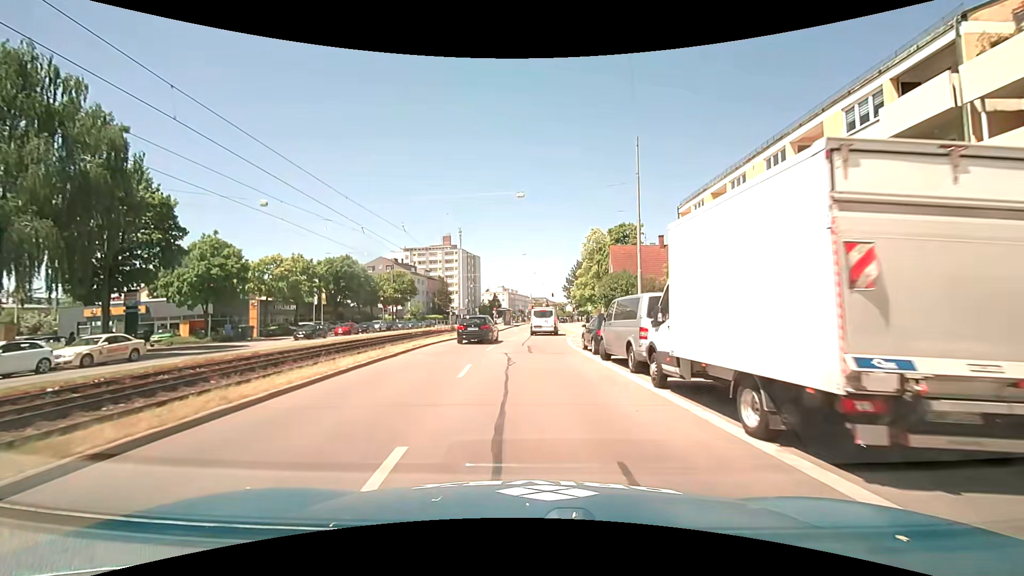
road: primary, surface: asphalt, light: Day
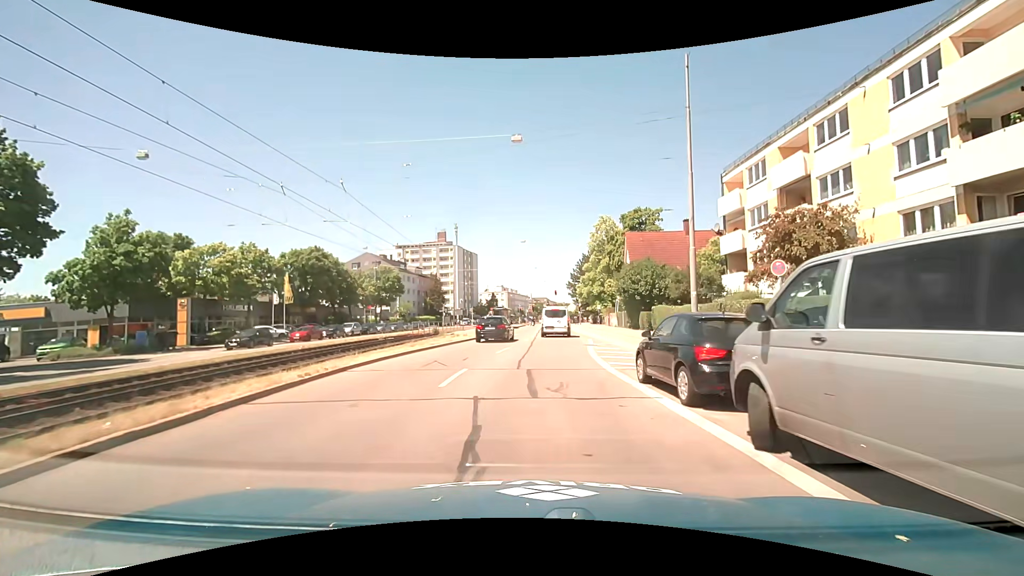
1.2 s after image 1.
(-0.1, +10.5) m; -1°
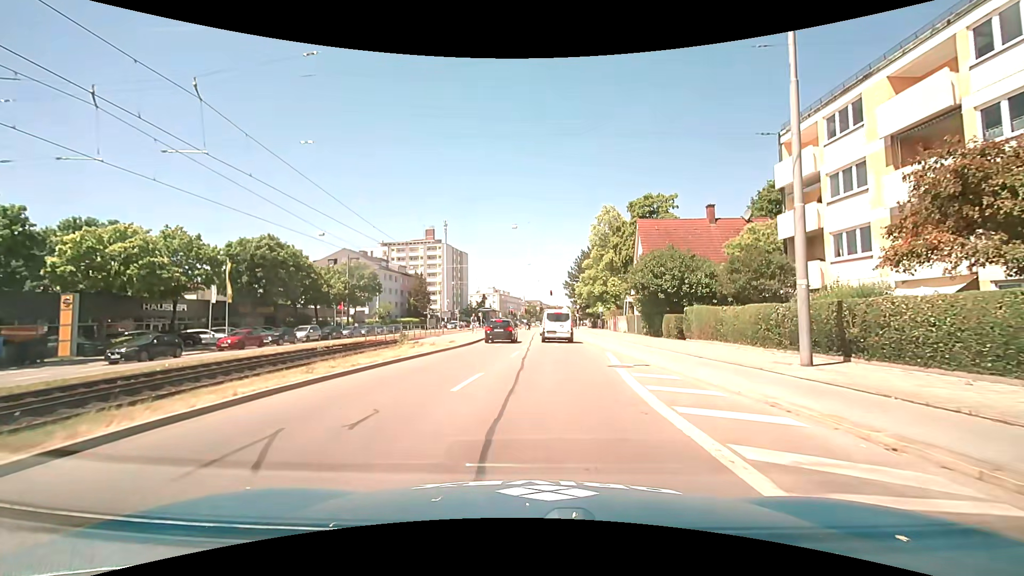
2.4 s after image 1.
(0.0, +9.2) m; +1°
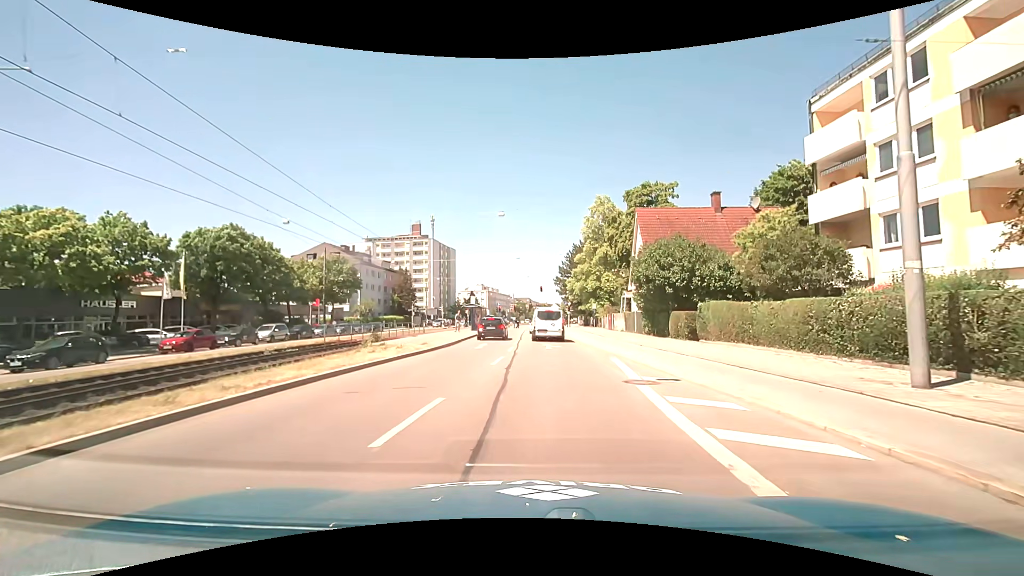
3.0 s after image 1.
(0.0, +4.1) m; +1°
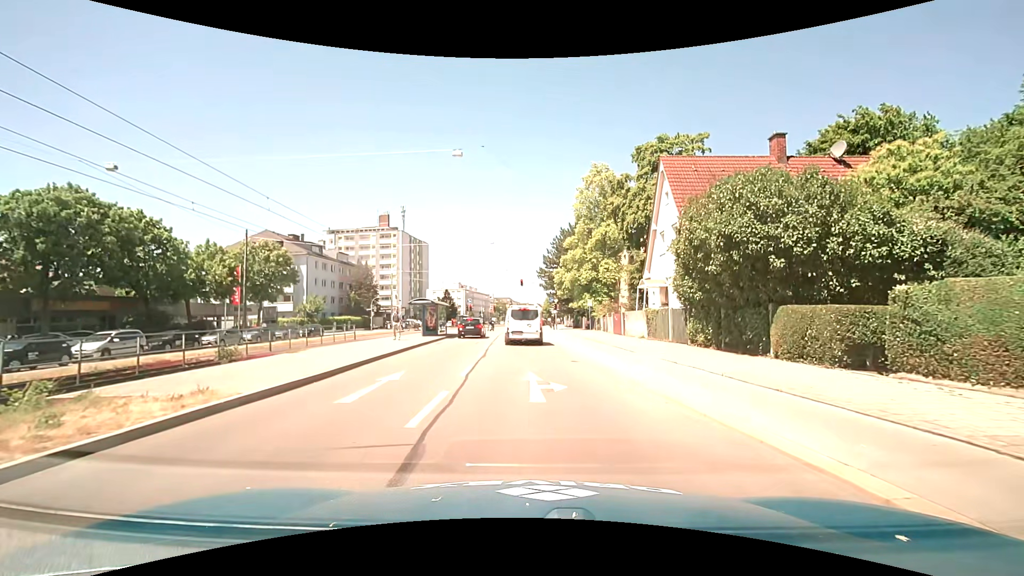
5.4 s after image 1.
(+0.3, +13.9) m; +2°
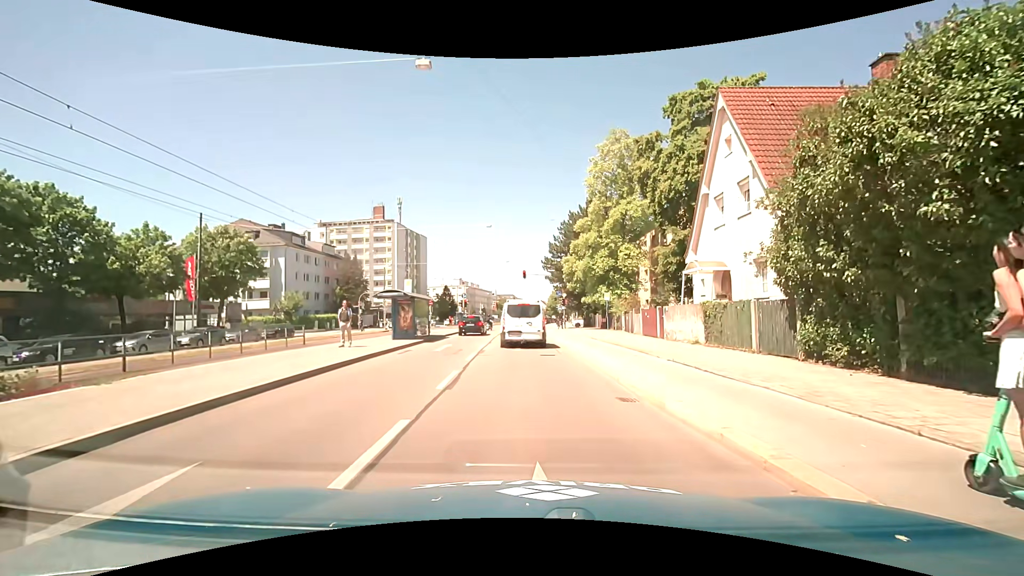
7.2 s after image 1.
(0.0, +8.2) m; 0°
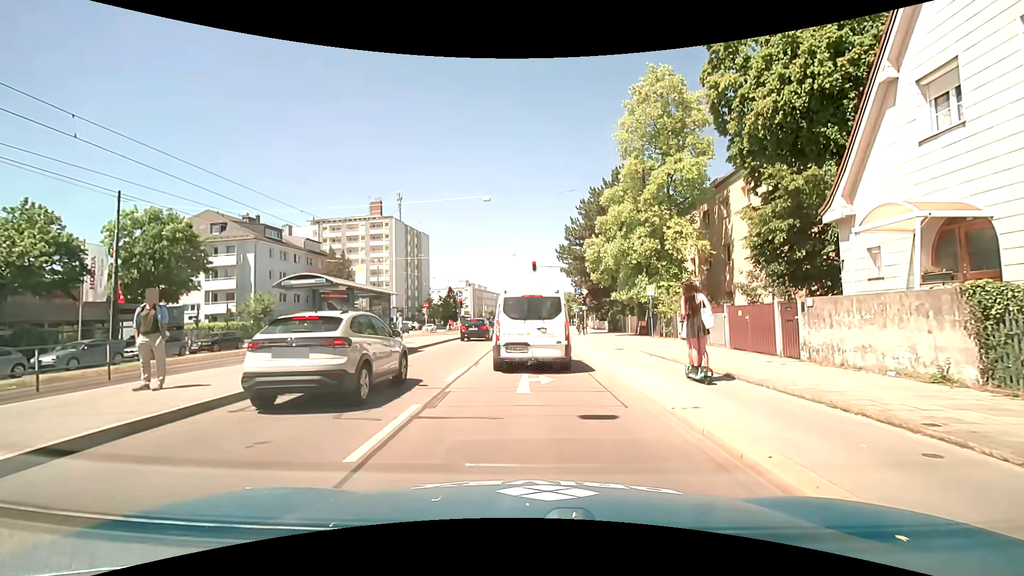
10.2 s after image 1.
(-0.1, +10.8) m; 0°
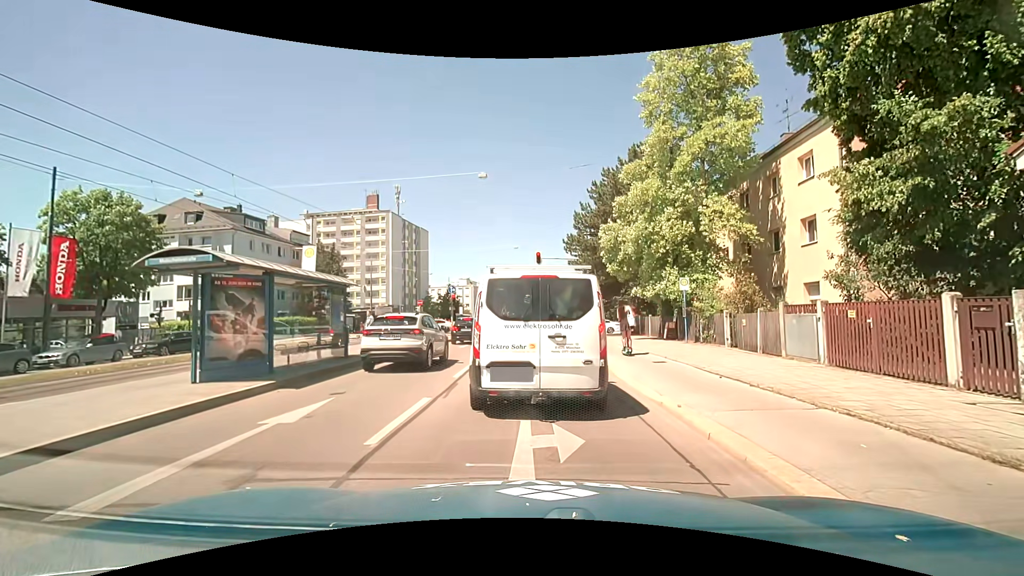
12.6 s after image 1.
(-0.1, +5.2) m; -1°
(0, +10) (0, +20) (0, +30) (+1, +40) (+1, +50) (+1, +60) (+1, +70) (+2, +80) (+2, +90) (+3, +100) m
